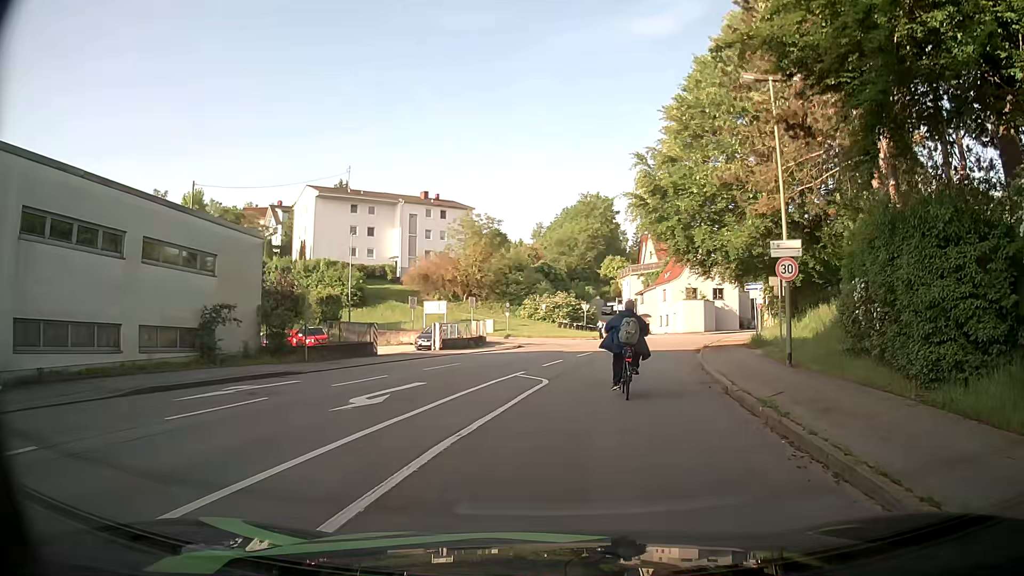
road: tertiary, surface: asphalt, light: Day
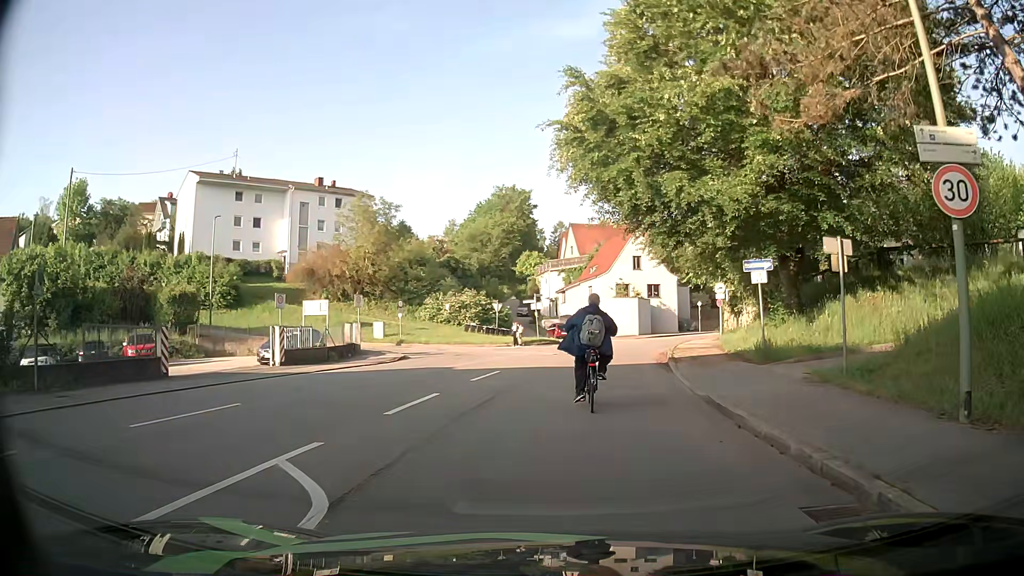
(+0.7, +11.1) m; +8°
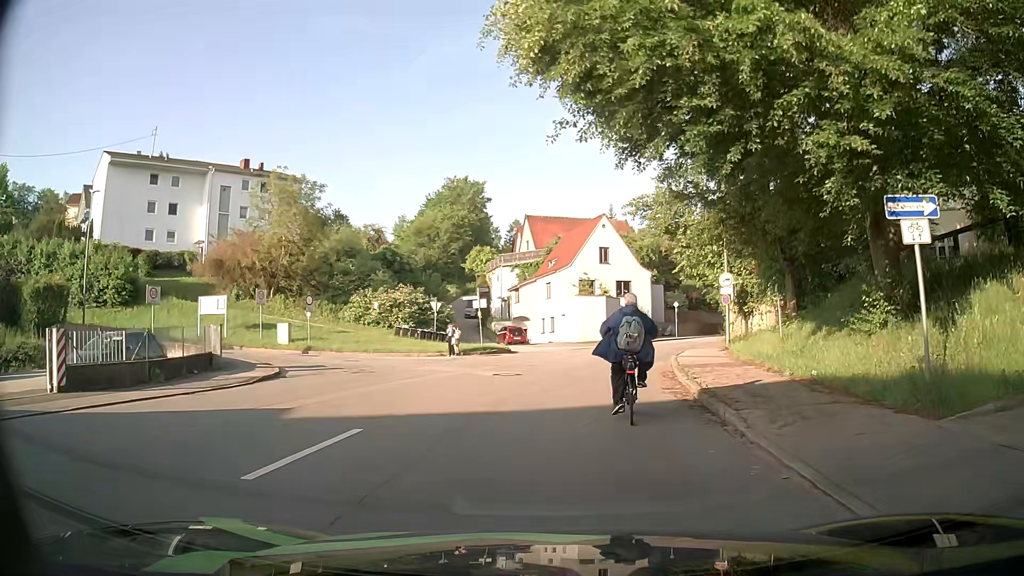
(+0.1, +10.2) m; +2°
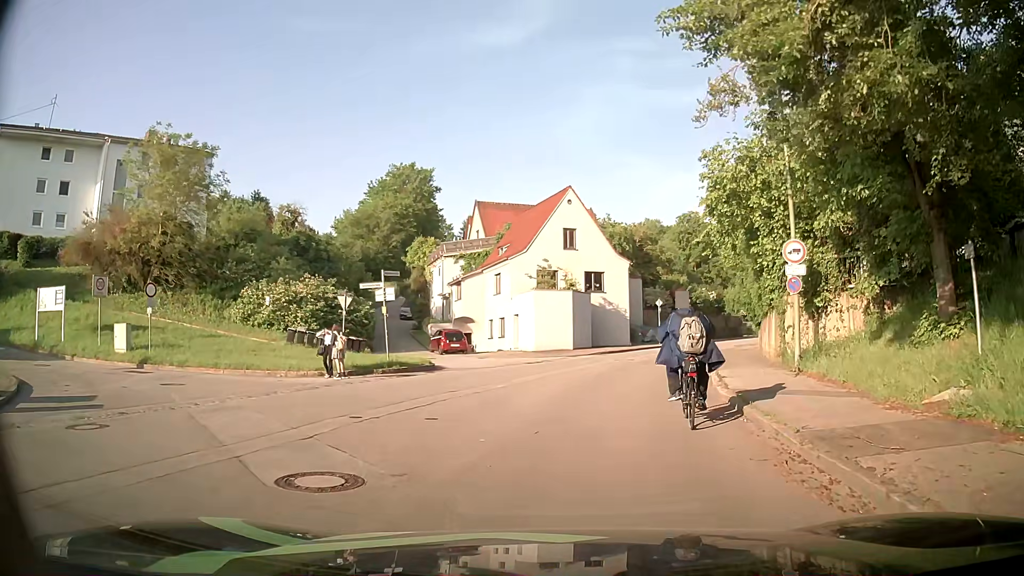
(+0.4, +12.4) m; +3°
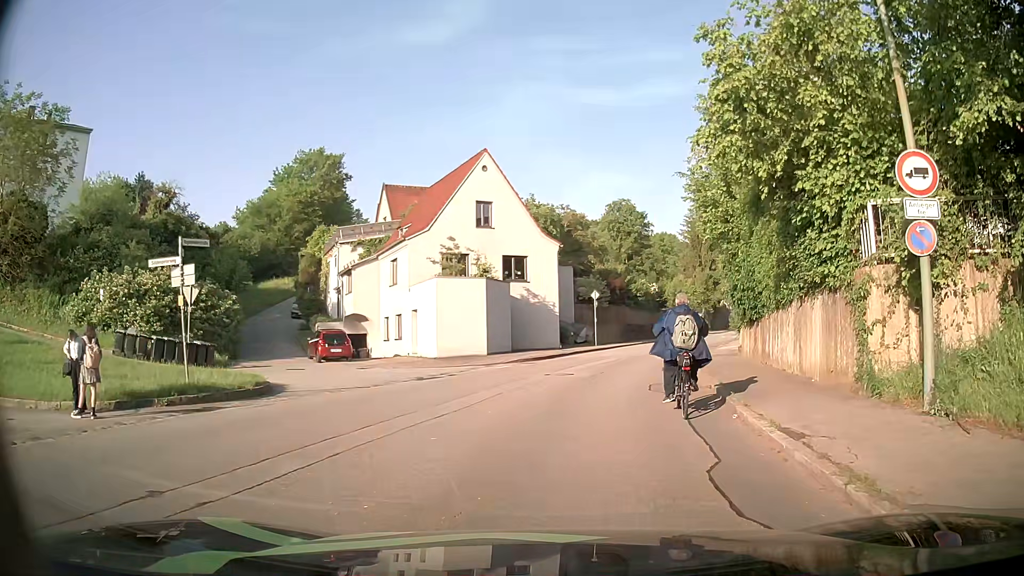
(+0.6, +8.9) m; +9°
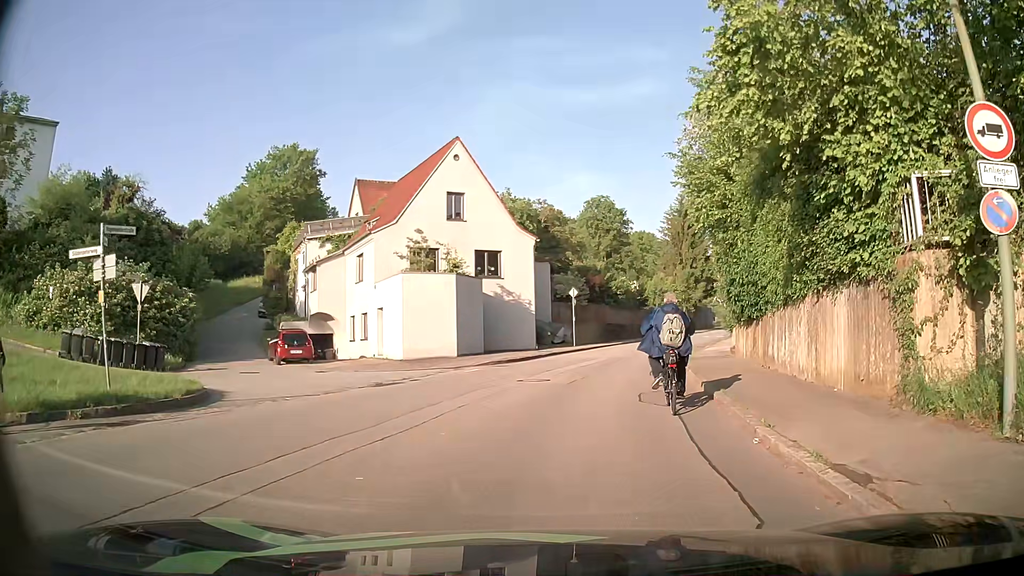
(0.0, +2.2) m; 0°
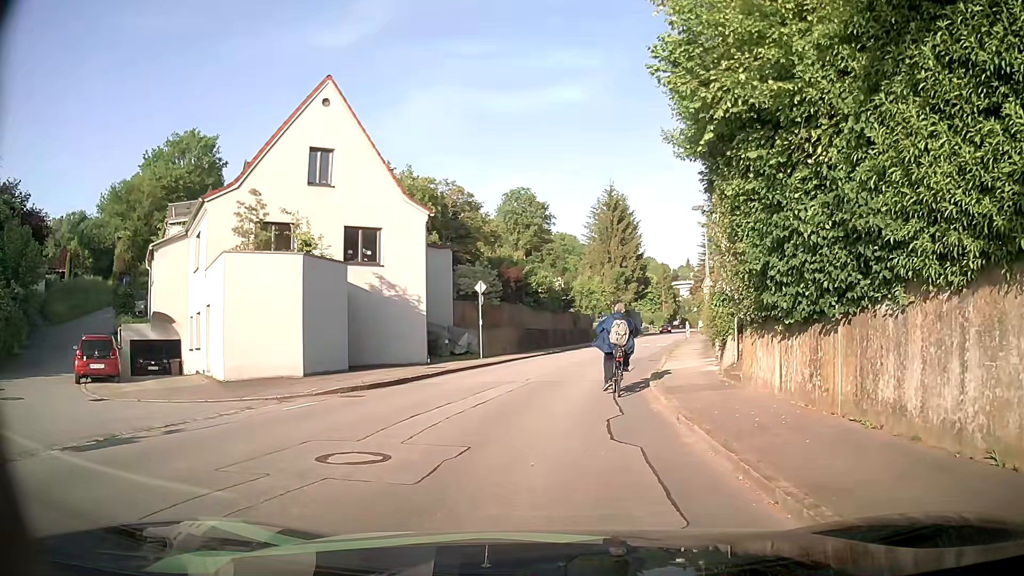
(+0.6, +8.9) m; +7°
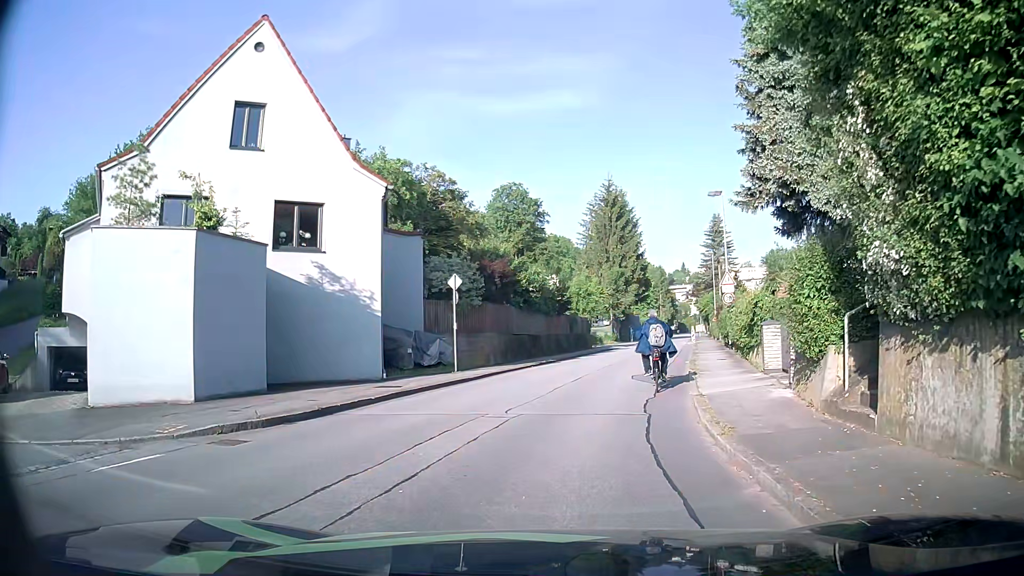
(0.0, +5.9) m; +1°
(0, +10) (+2, +20) (+4, +30) (+6, +39) (+7, +49) (+8, +59) (+10, +69) (+12, +79) (+15, +89) (+17, +98) m
